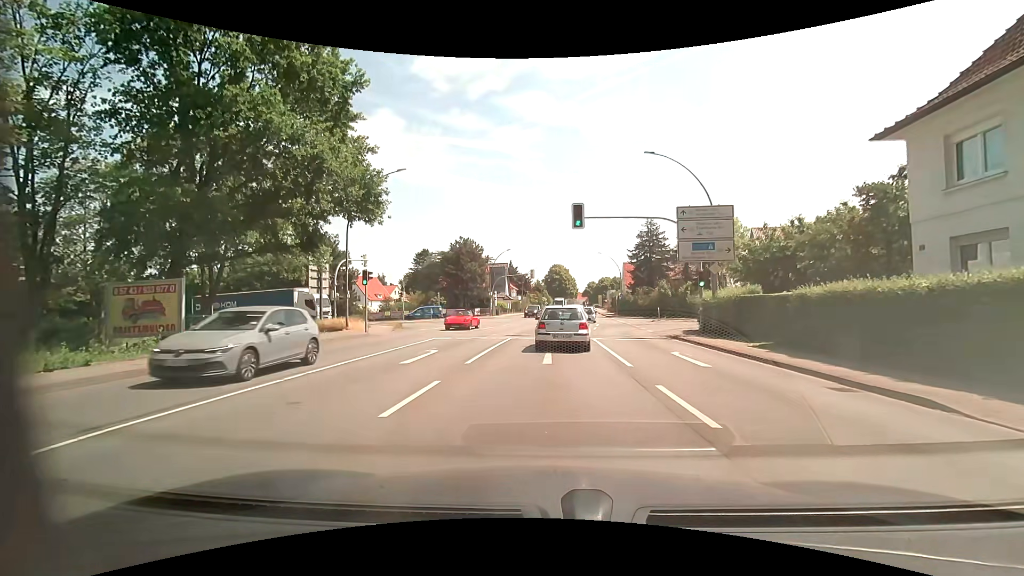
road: primary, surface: asphalt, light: Day
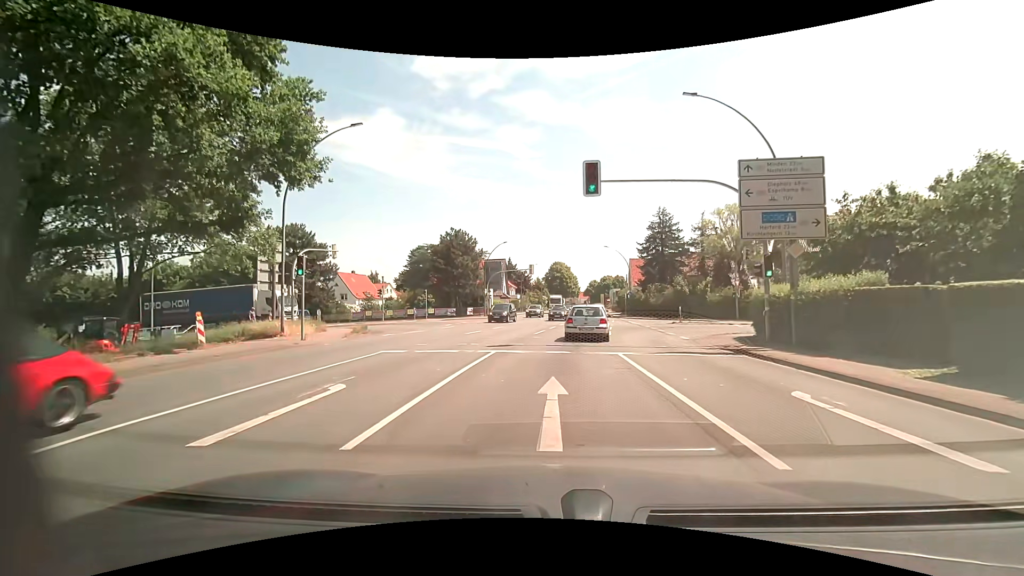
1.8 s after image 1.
(-0.1, +7.7) m; -1°
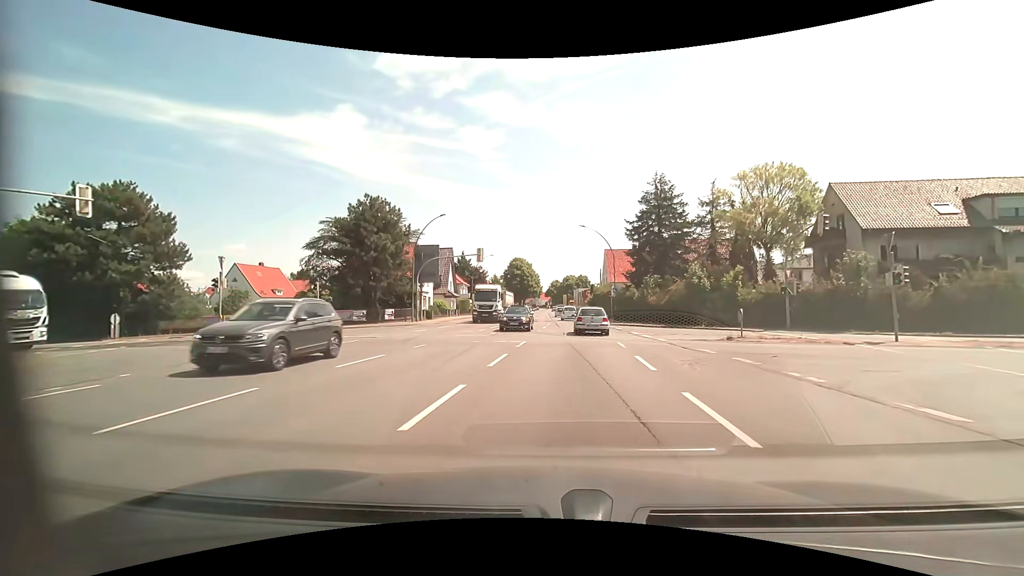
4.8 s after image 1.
(+0.5, +19.9) m; +5°
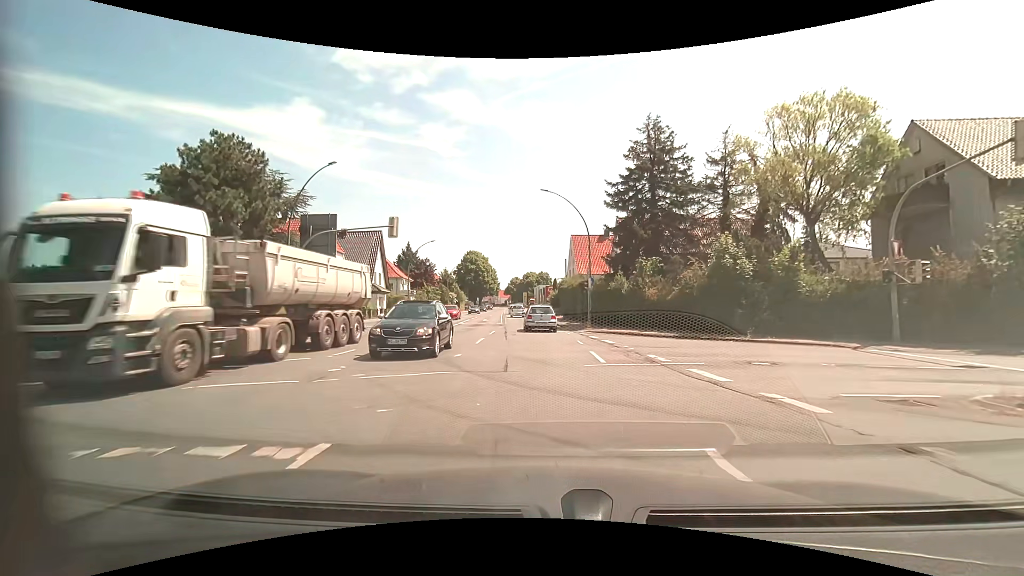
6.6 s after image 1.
(+0.7, +15.6) m; +4°
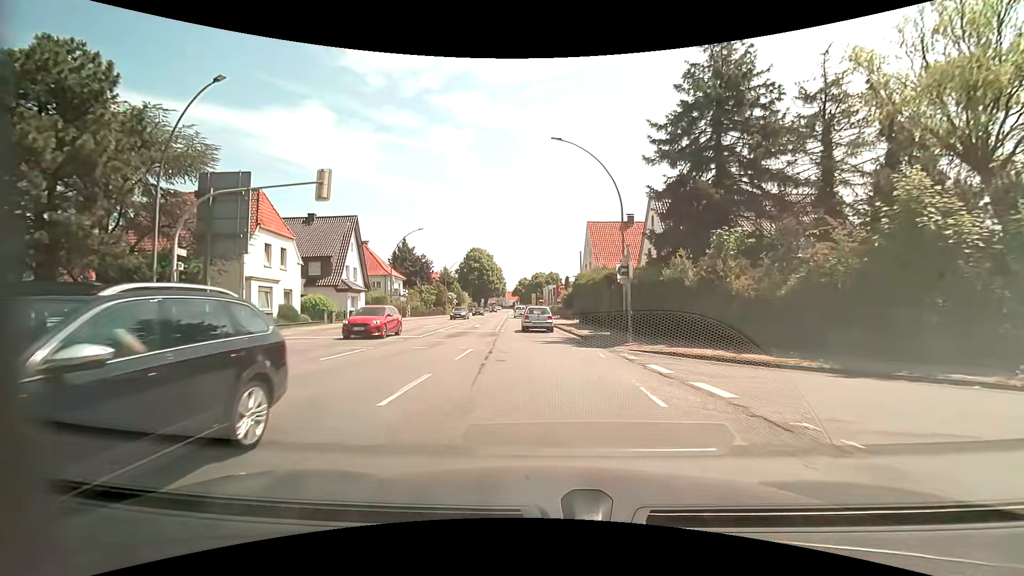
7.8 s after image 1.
(-0.1, +11.4) m; 0°
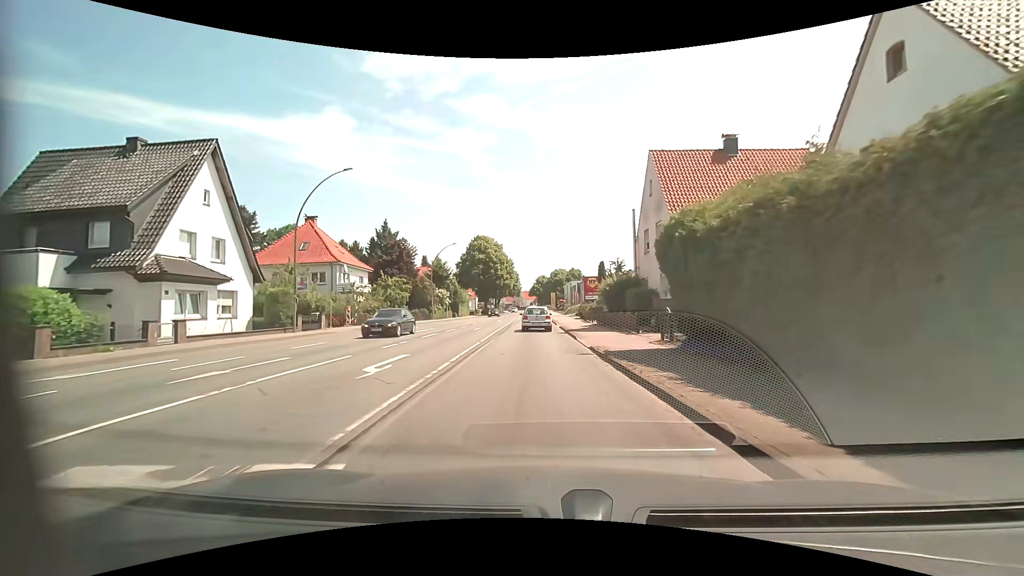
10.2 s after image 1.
(-0.7, +24.8) m; -2°
